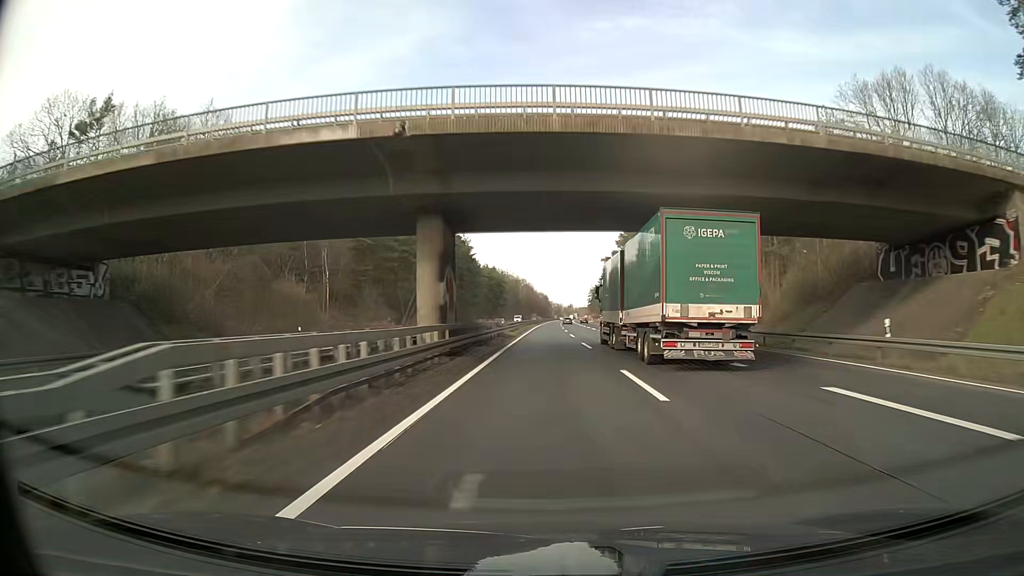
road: trunk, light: Day
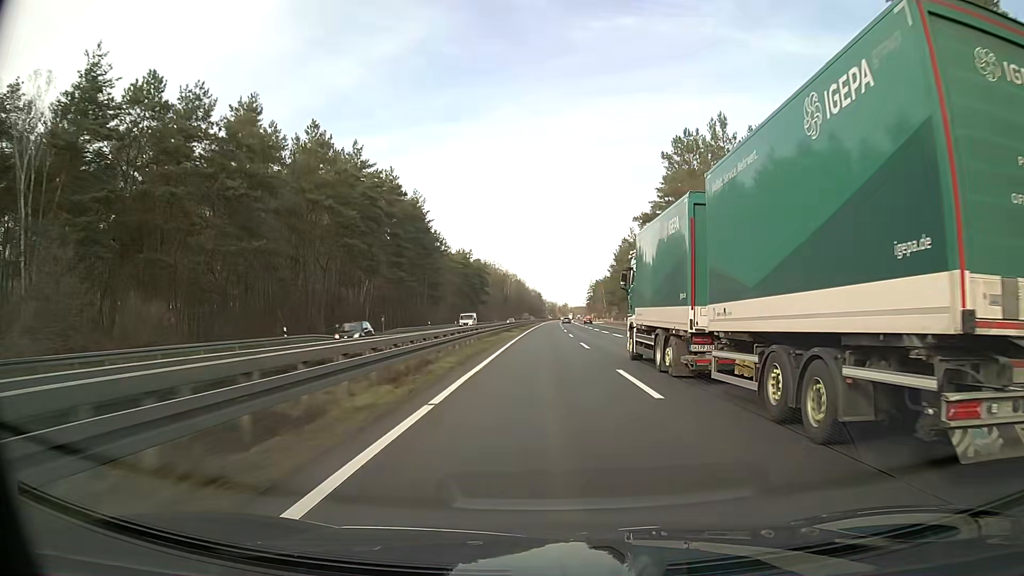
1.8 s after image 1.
(+0.4, +54.0) m; 0°
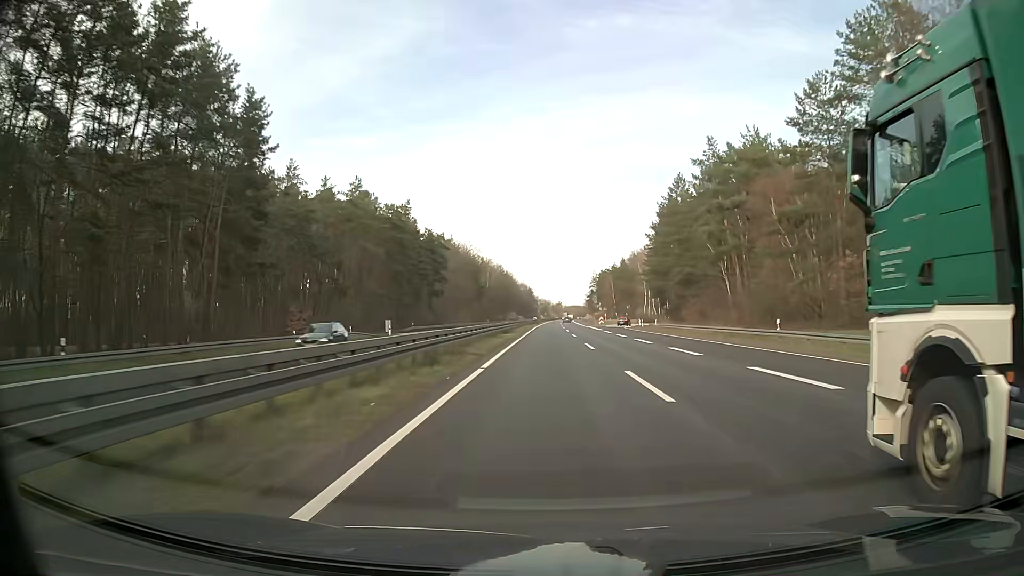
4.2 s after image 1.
(+0.4, +73.0) m; +1°
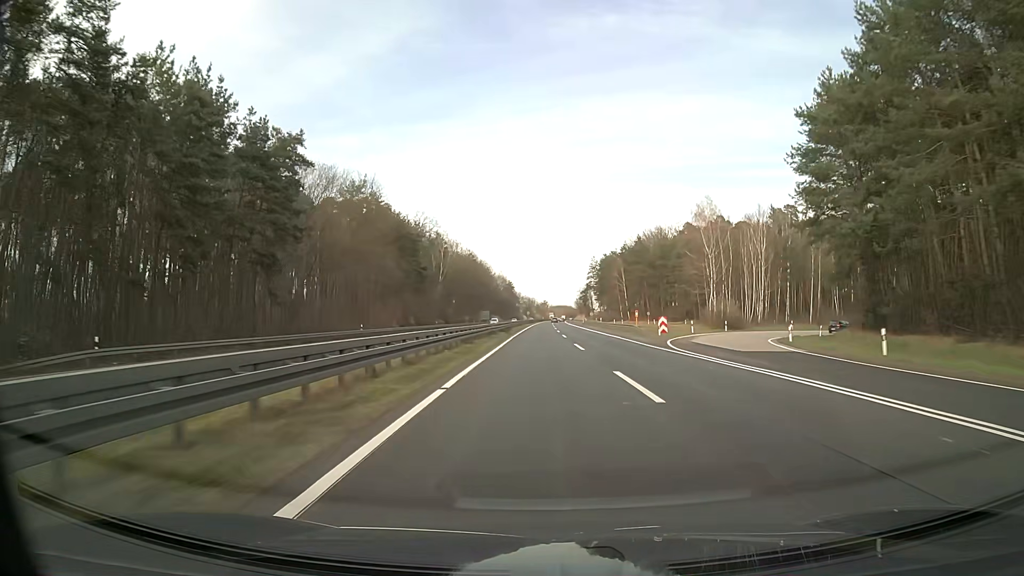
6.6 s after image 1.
(+0.5, +72.6) m; +1°
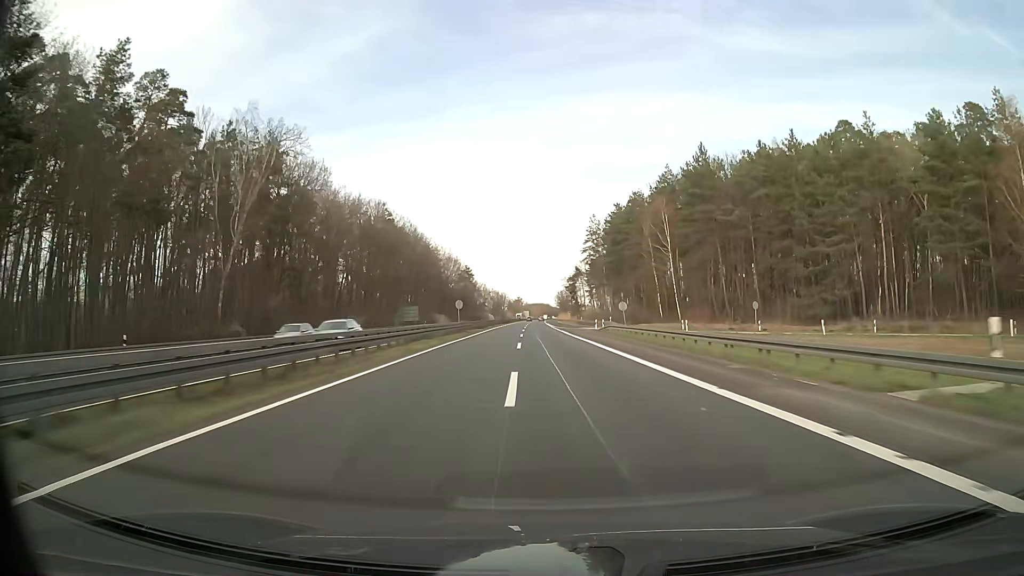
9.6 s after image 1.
(+2.0, +90.4) m; +2°
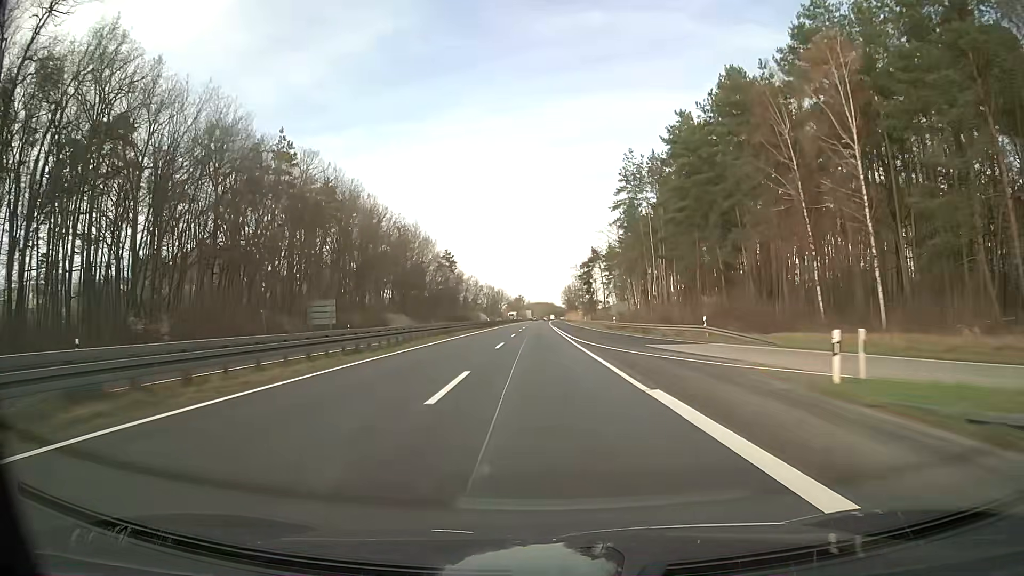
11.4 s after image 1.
(0.0, +54.2) m; 0°
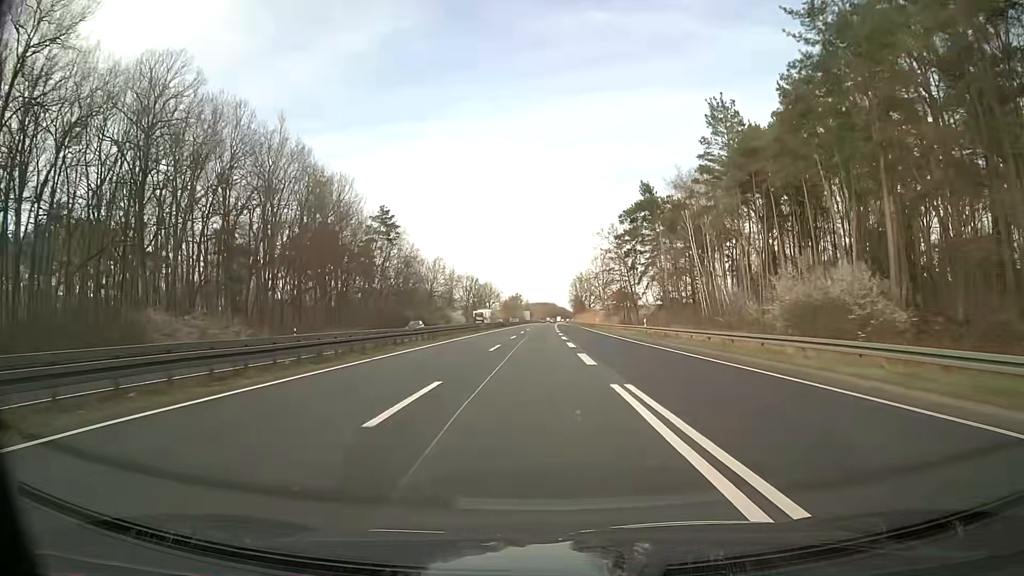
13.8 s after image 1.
(-0.1, +72.2) m; 0°
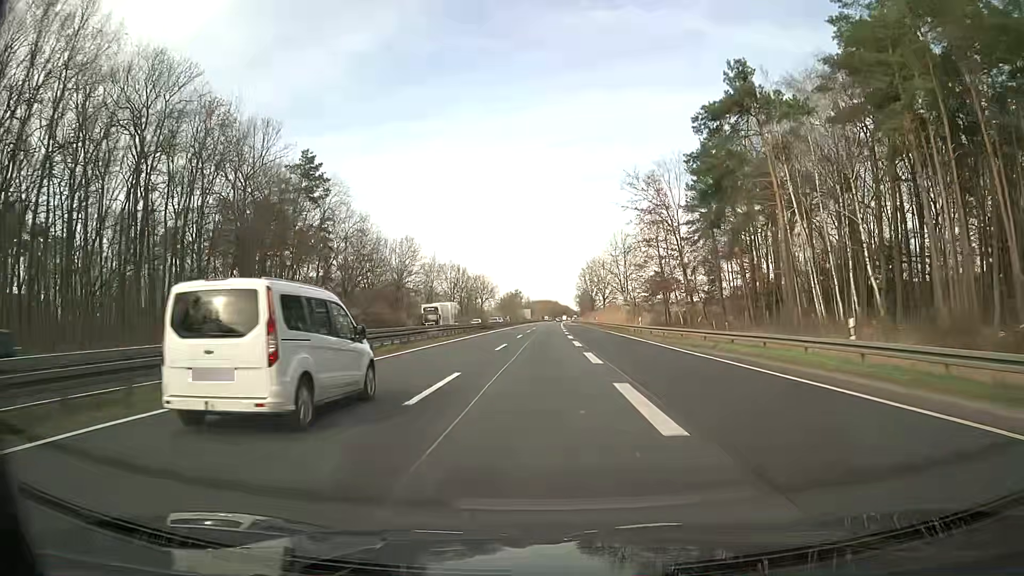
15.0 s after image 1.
(0.0, +36.1) m; 0°
(0, +10) (0, +20) (0, +30) (0, +40) (0, +50) (0, +60) (0, +70) (+1, +80) (+1, +90) (+1, +100) m
